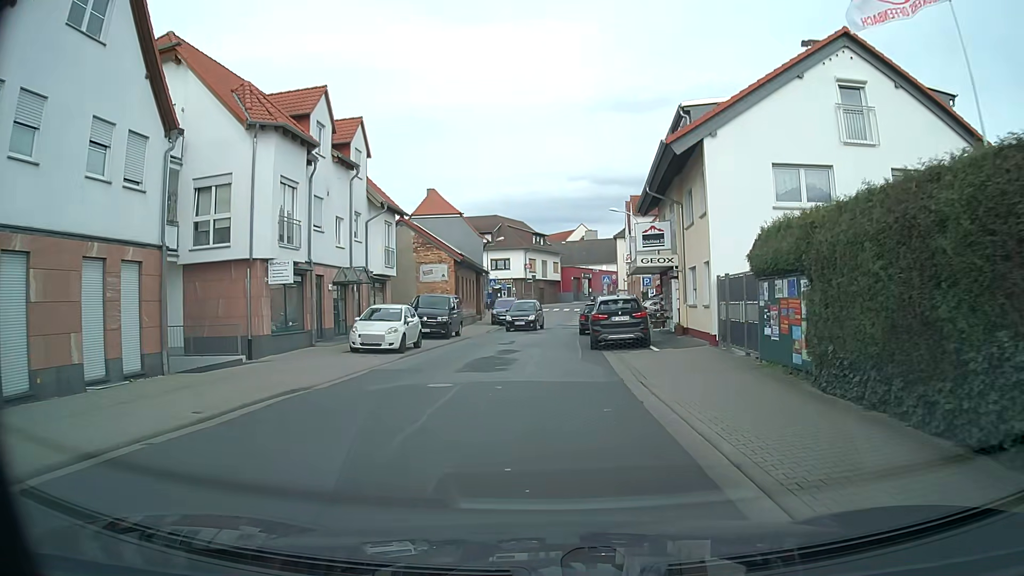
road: unclassified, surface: asphalt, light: Day
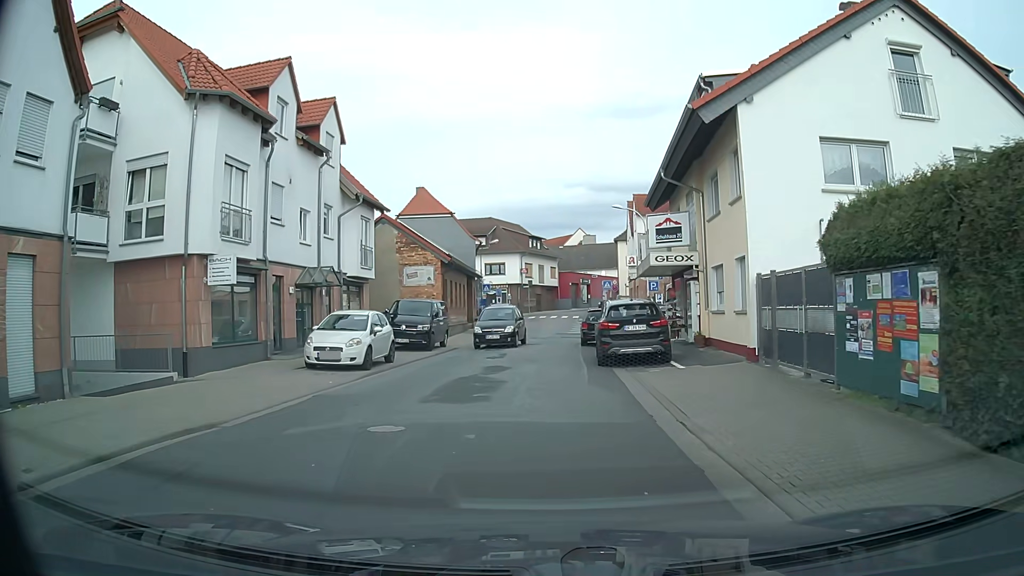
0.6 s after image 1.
(0.0, +3.7) m; 0°
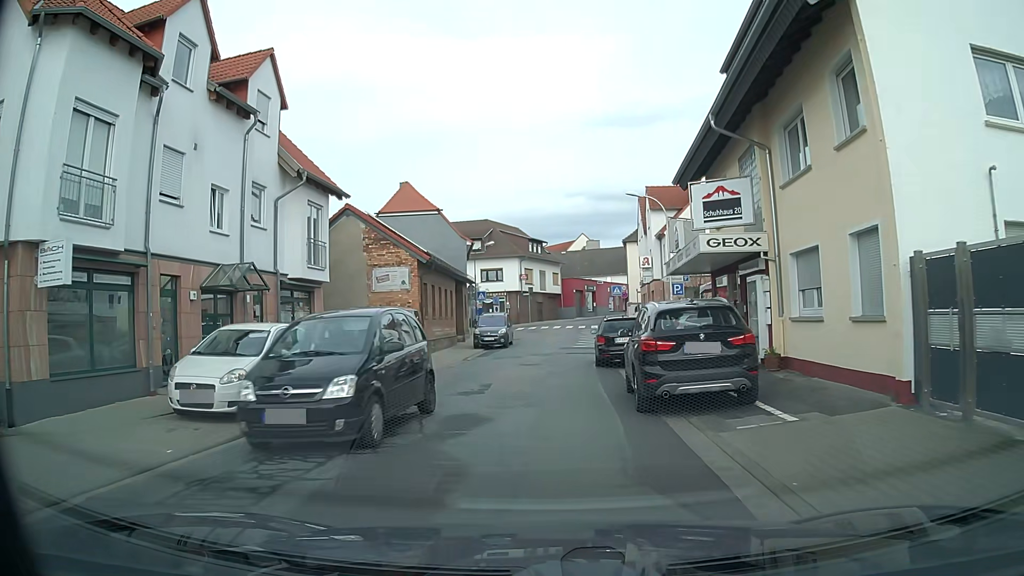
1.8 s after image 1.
(0.0, +6.7) m; +1°
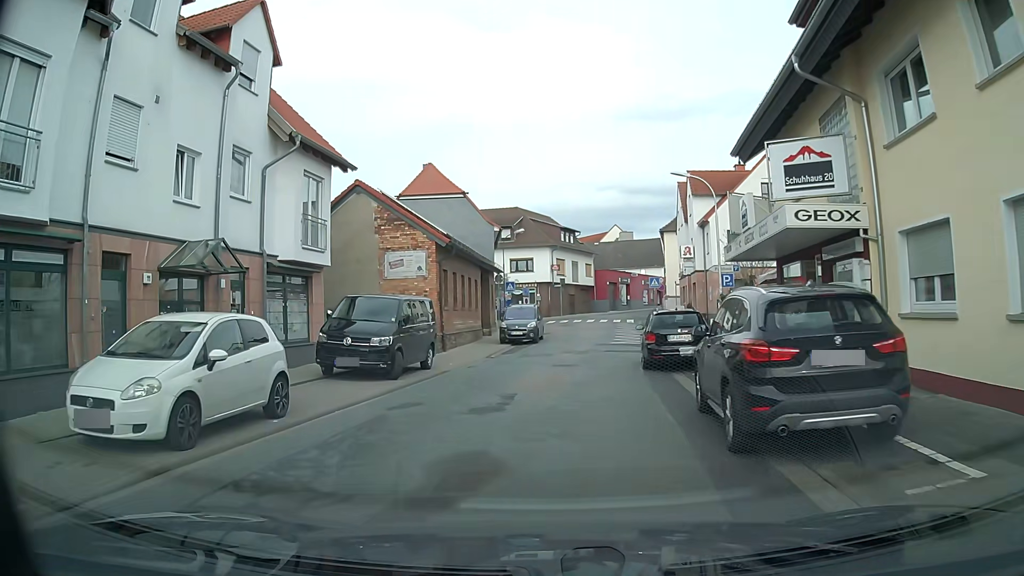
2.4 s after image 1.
(-0.2, +3.5) m; -3°
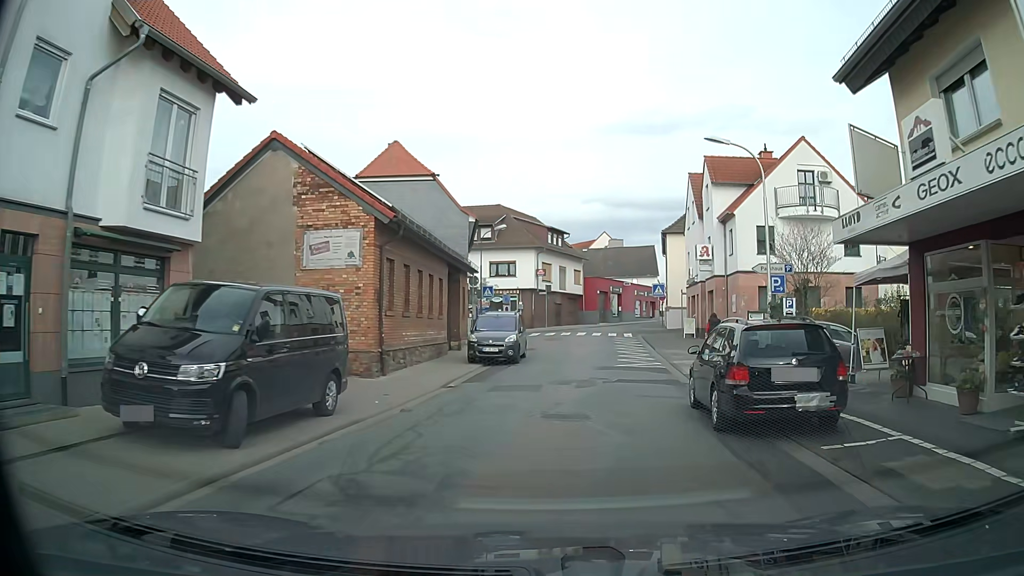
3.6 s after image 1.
(-0.2, +8.0) m; +1°
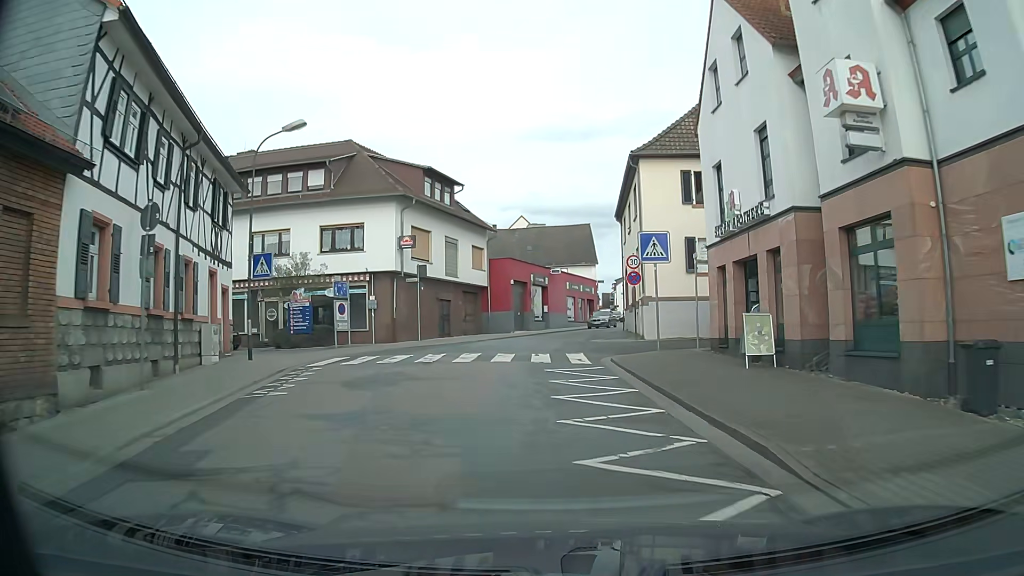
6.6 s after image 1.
(+2.1, +25.8) m; +7°
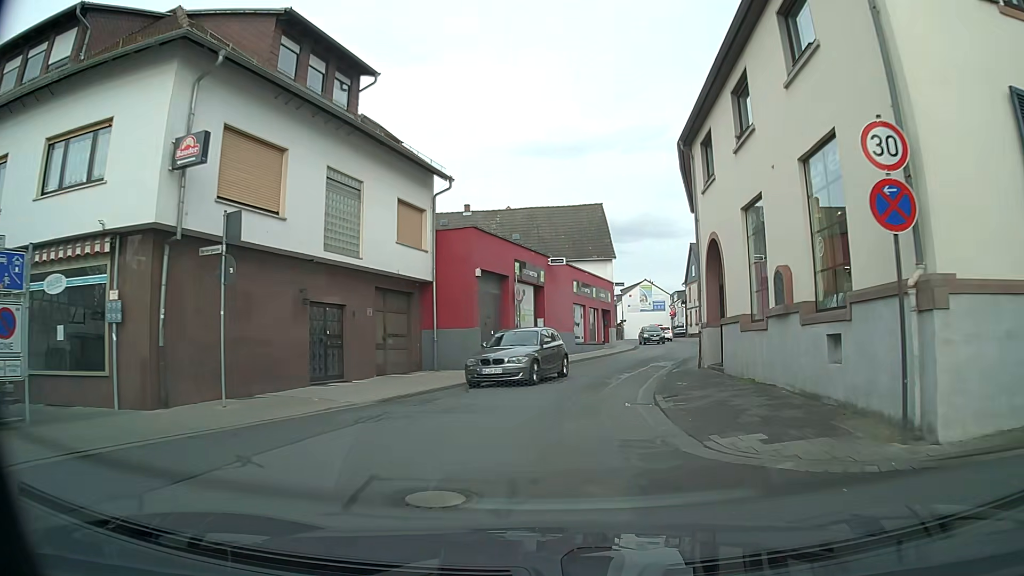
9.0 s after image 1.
(-0.1, +20.5) m; +1°
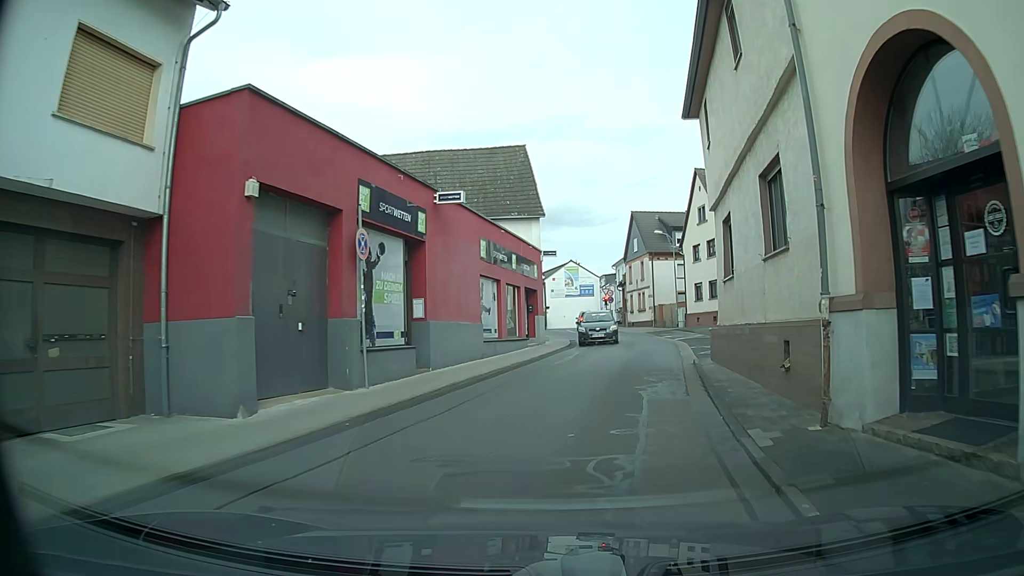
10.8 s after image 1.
(+0.7, +13.3) m; +5°
